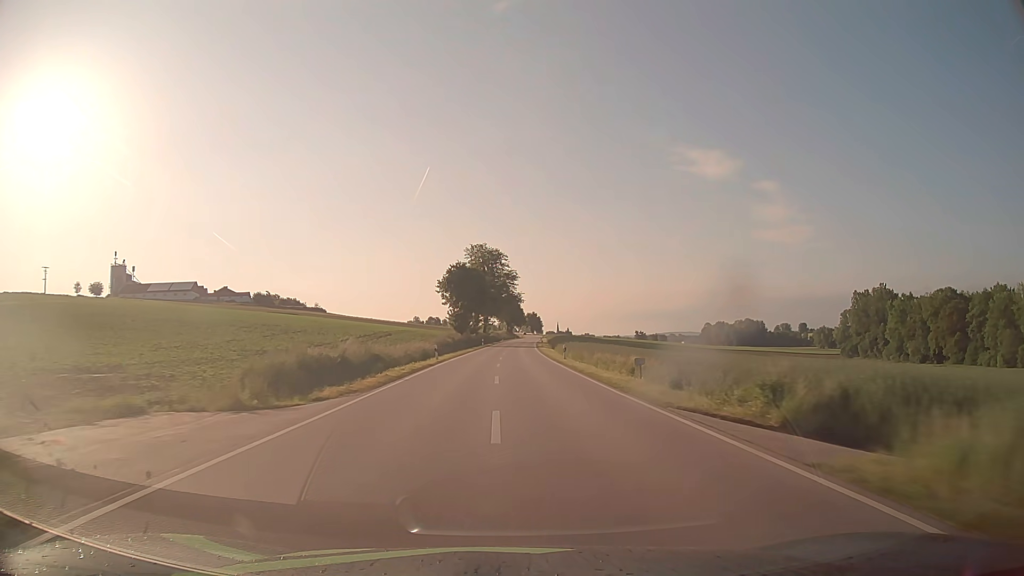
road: secondary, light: Day
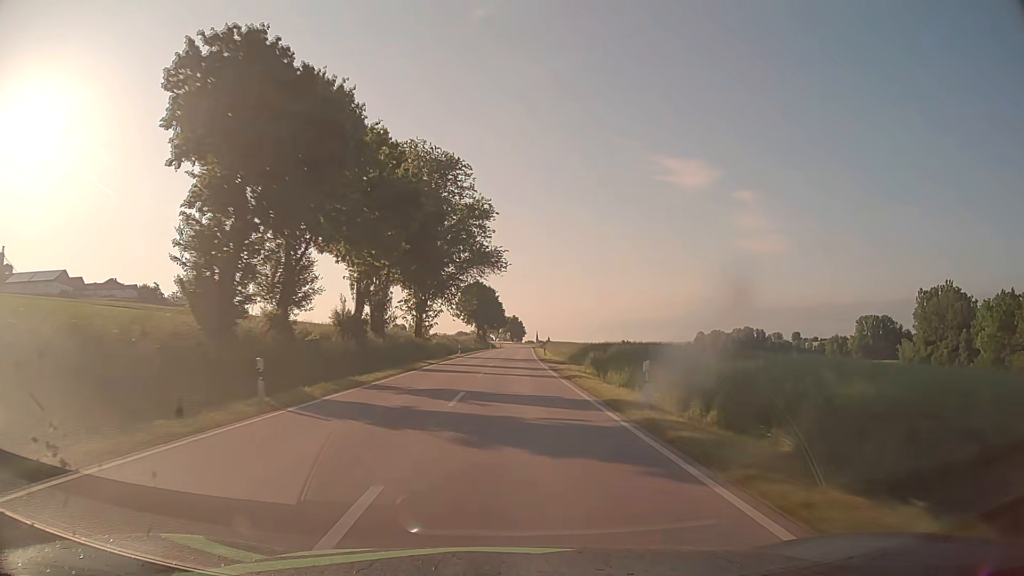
(+1.4, +79.2) m; +2°
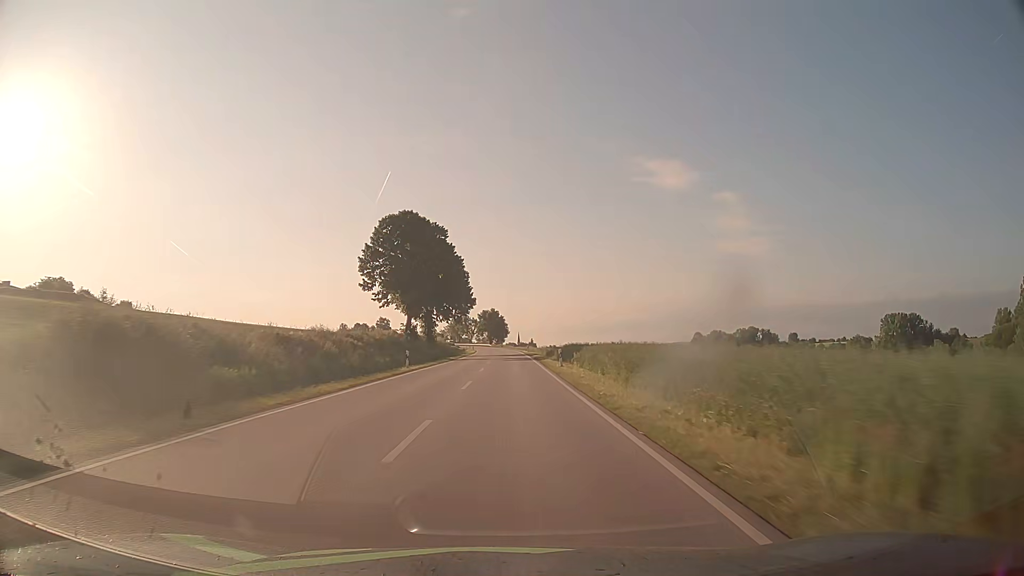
(+1.4, +79.1) m; +2°
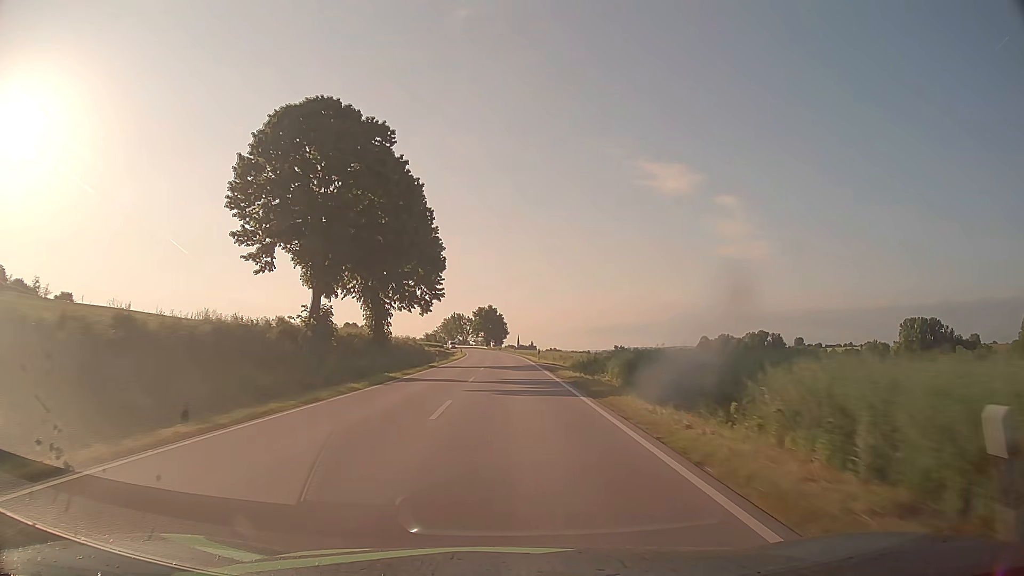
(0.0, +31.6) m; 0°
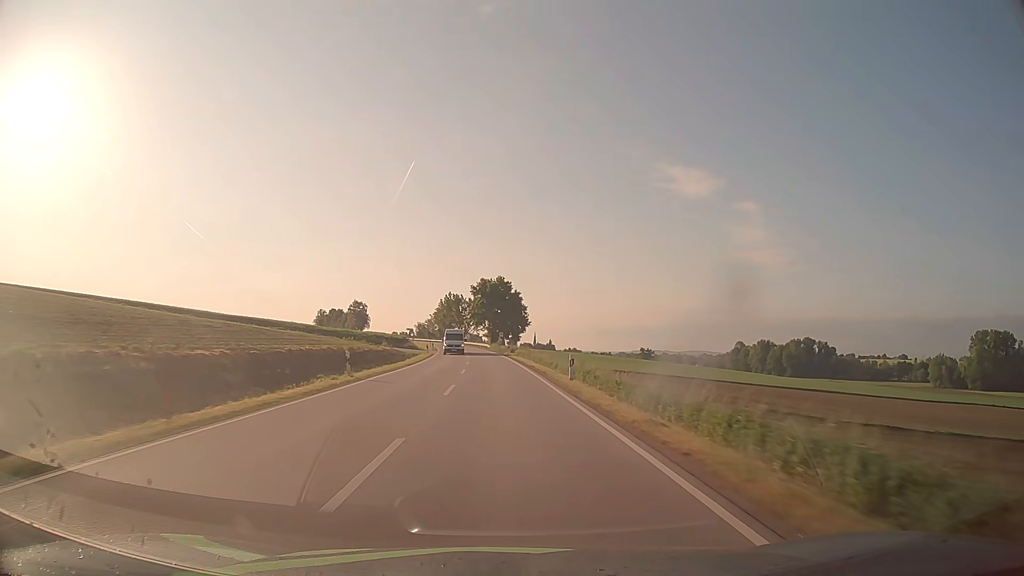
(-0.5, +79.1) m; -1°
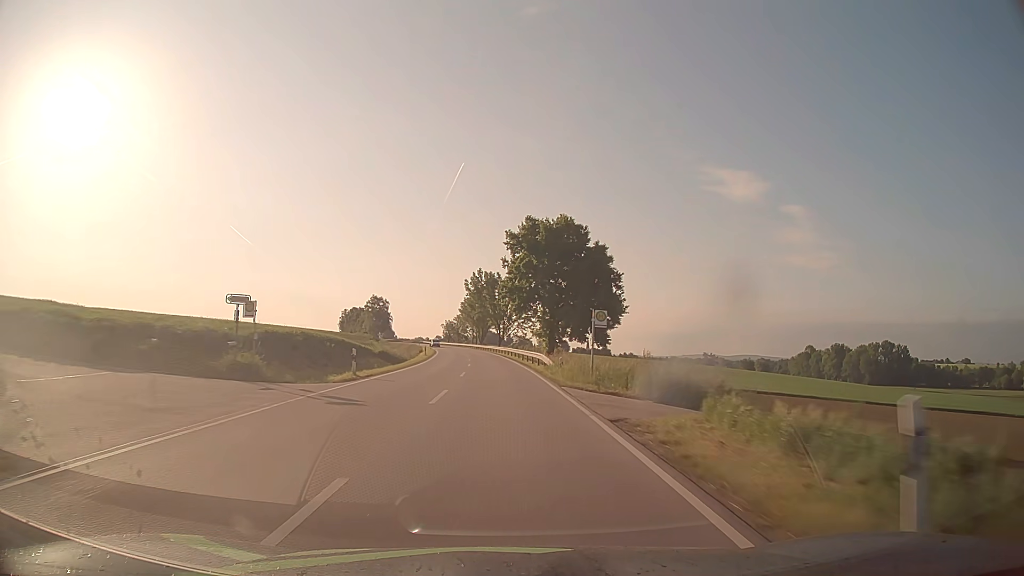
(-2.0, +63.2) m; -4°
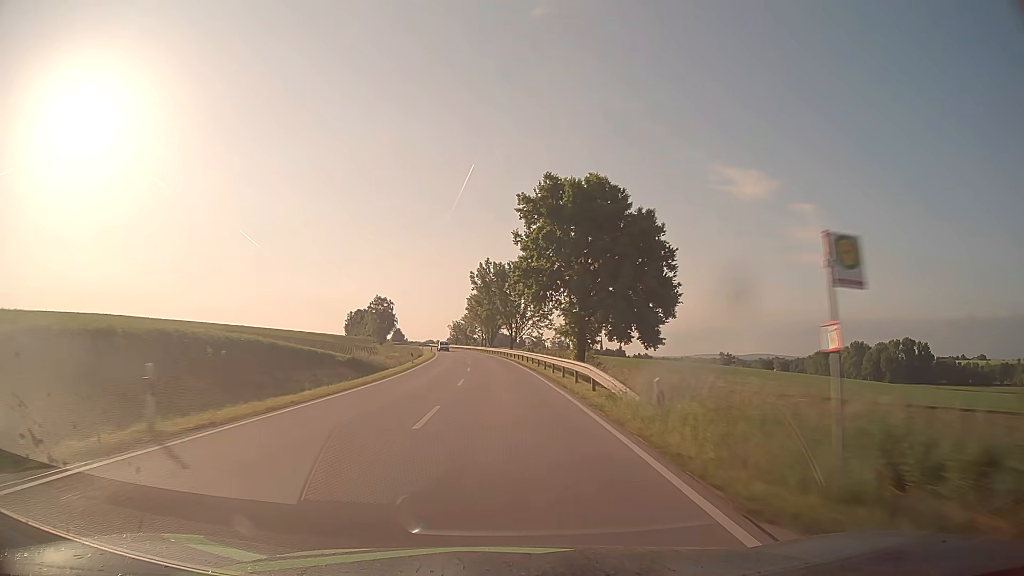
(-0.1, +15.8) m; -1°
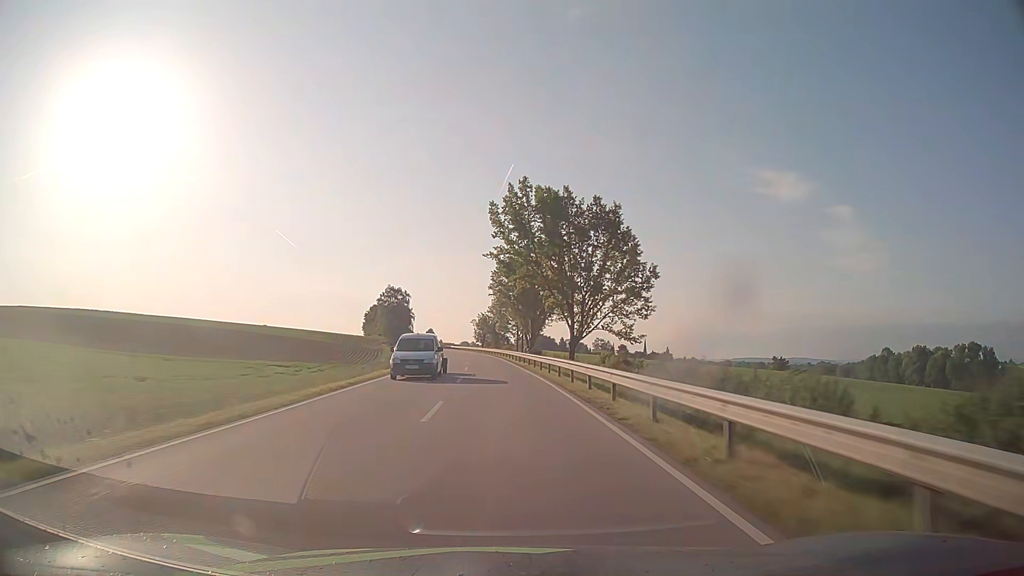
(-1.3, +47.4) m; -3°
(0, +10) (0, +20) (-1, +30) (-1, +40) (-2, +50) (-2, +60) (-3, +70) (-4, +80) (-5, +90) (-7, +100) m
